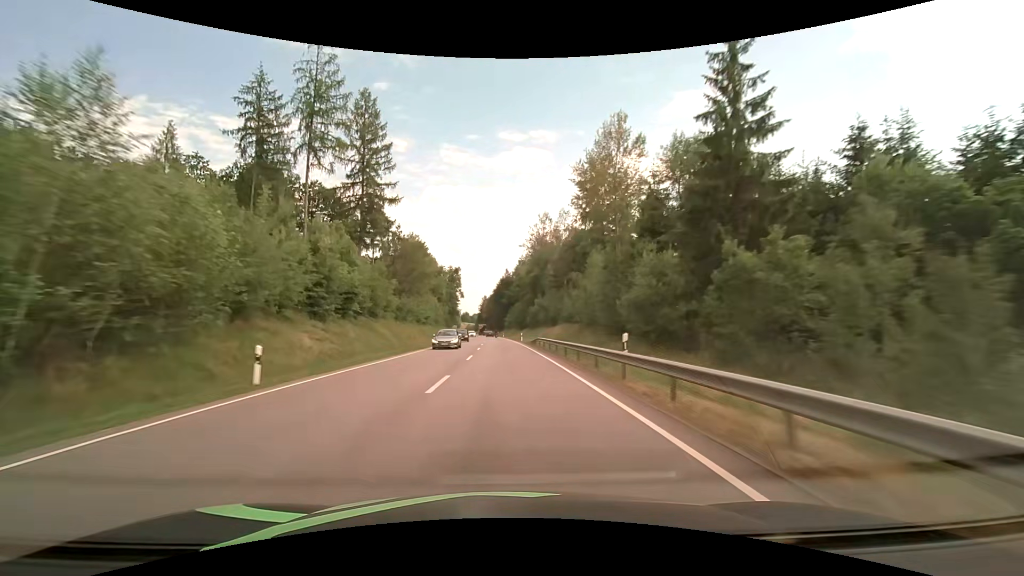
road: primary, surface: asphalt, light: Day
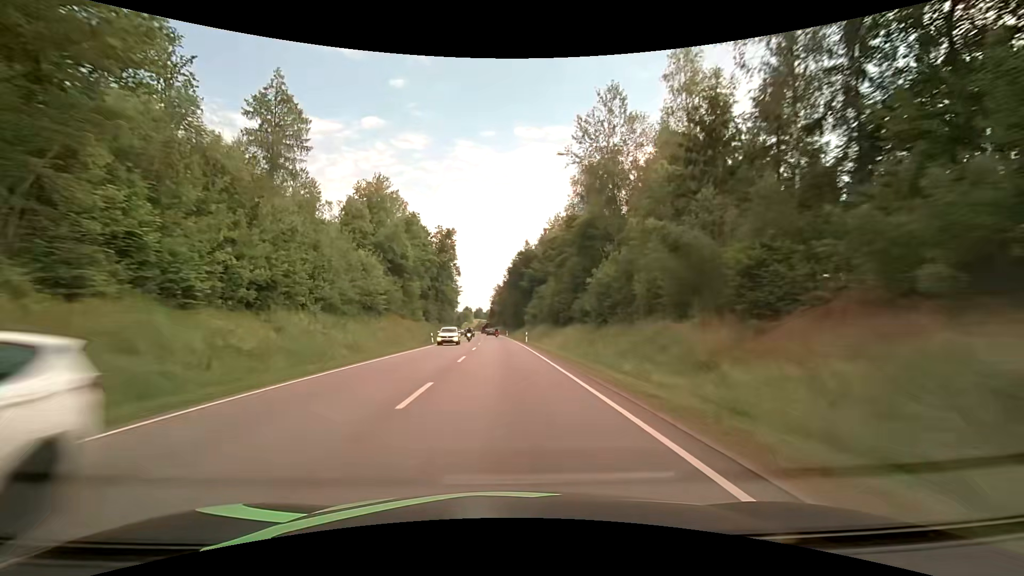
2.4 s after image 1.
(-0.9, +62.1) m; -2°
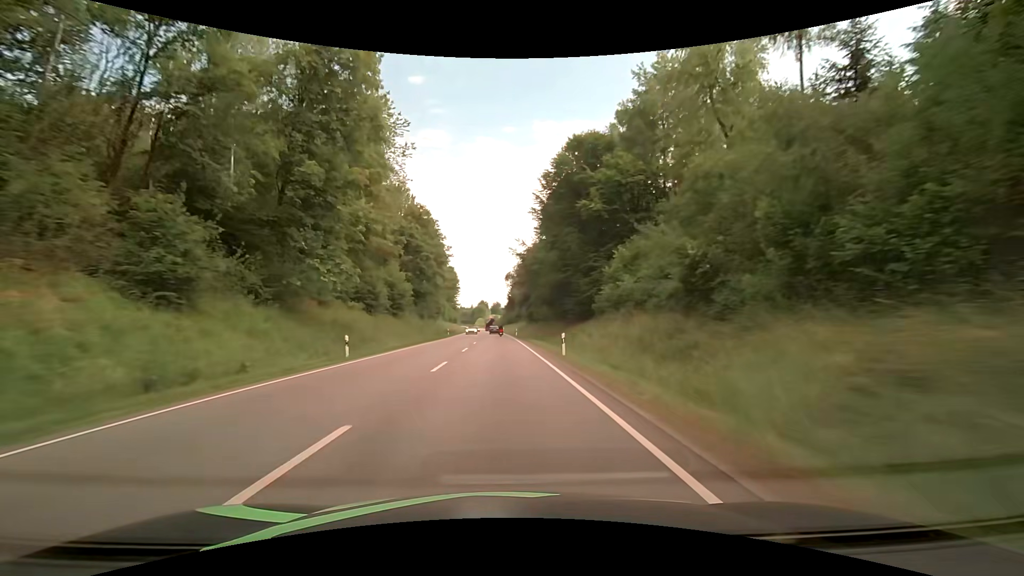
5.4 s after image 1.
(-1.7, +77.3) m; -2°
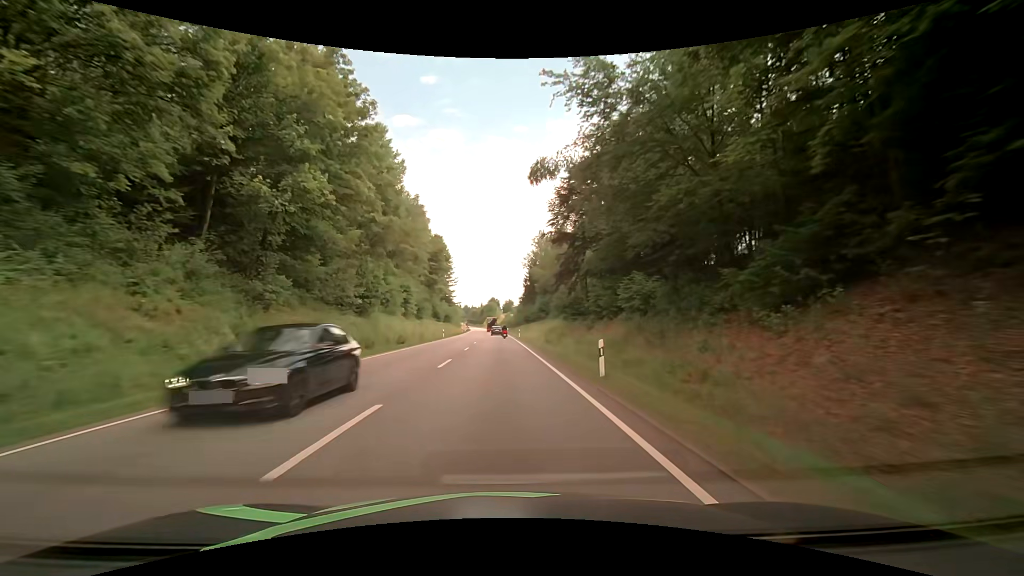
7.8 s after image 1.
(-0.8, +57.8) m; -1°
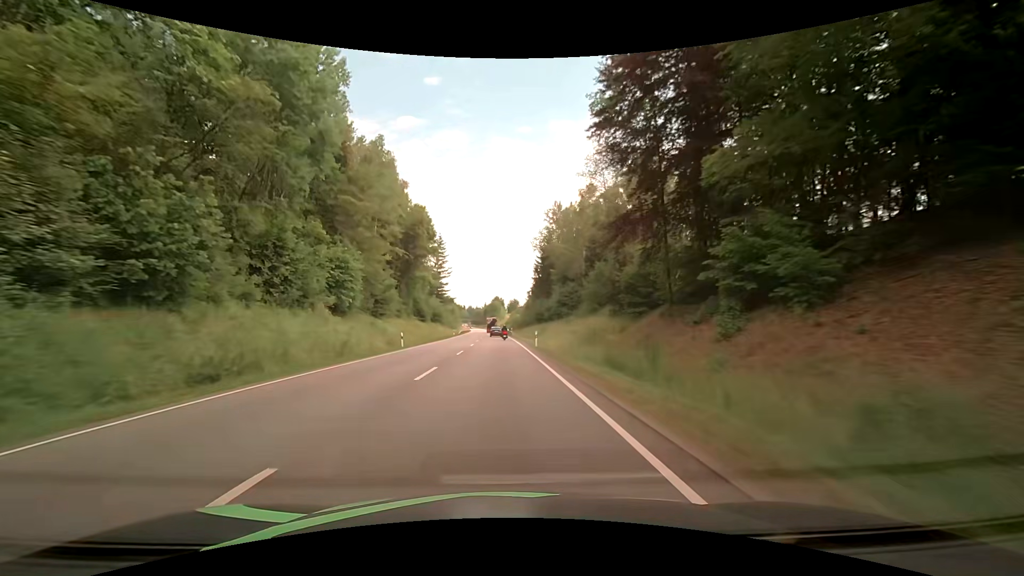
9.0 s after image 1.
(-0.2, +27.5) m; -1°
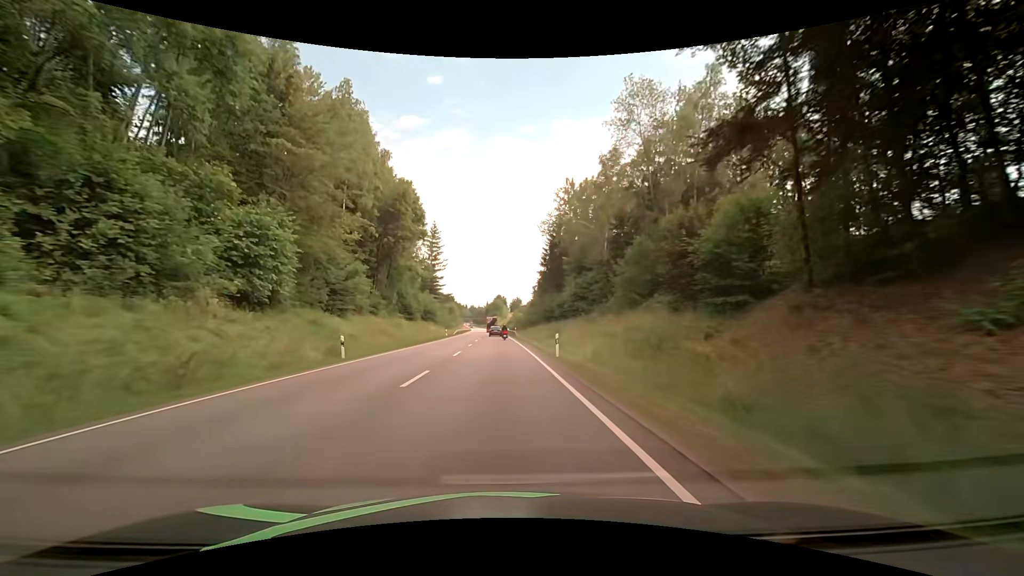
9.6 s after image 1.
(0.0, +13.5) m; 0°
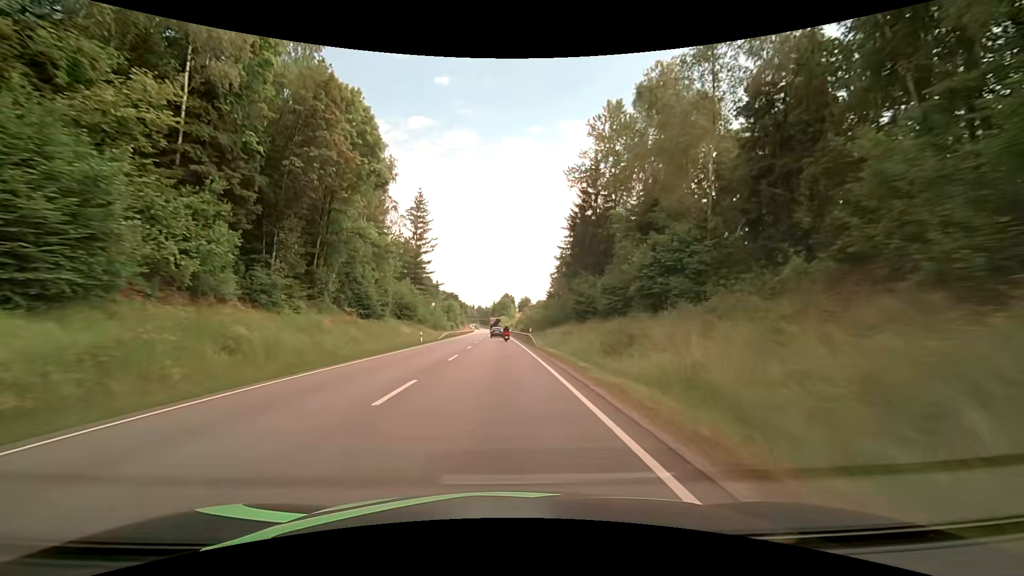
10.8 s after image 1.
(-0.2, +26.4) m; 0°
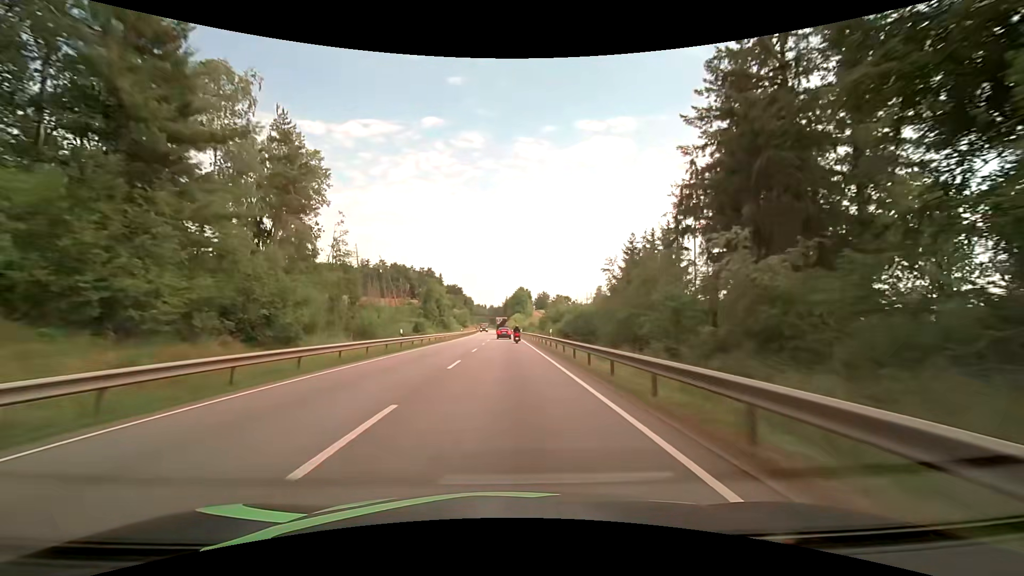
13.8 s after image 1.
(-1.9, +63.8) m; -3°
(0, +10) (0, +20) (0, +30) (0, +40) (0, +50) (0, +60) (0, +70) (0, +80) (0, +90) (0, +100) m
